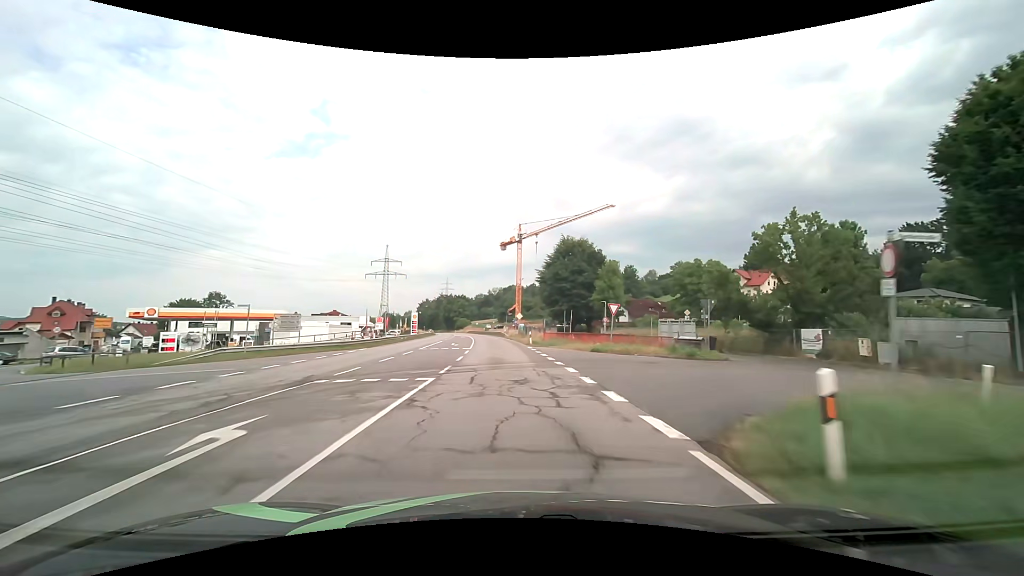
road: primary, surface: asphalt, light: Day
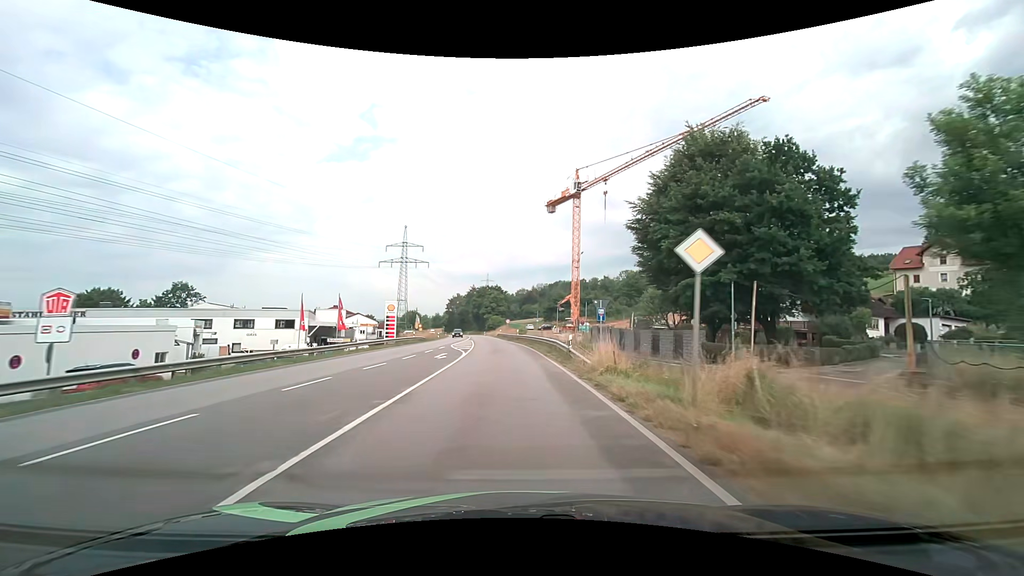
(-2.1, +51.1) m; -5°
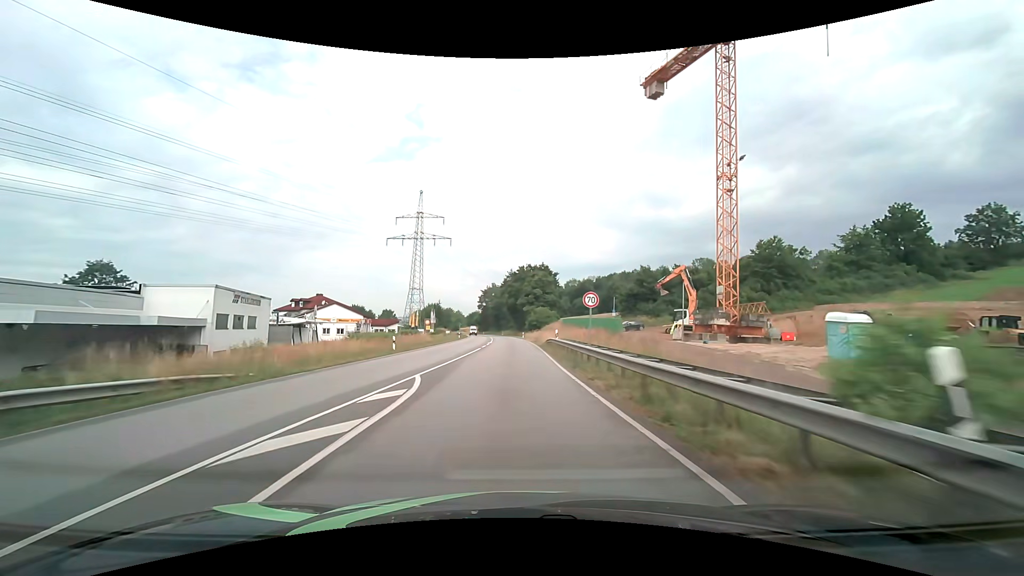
(-2.4, +50.9) m; -5°
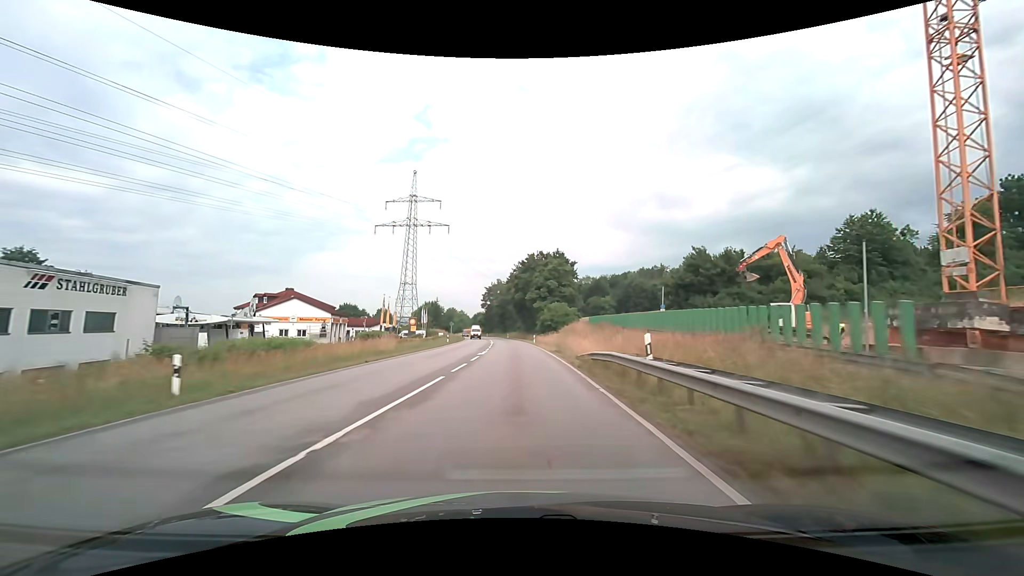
(-0.3, +20.4) m; -1°
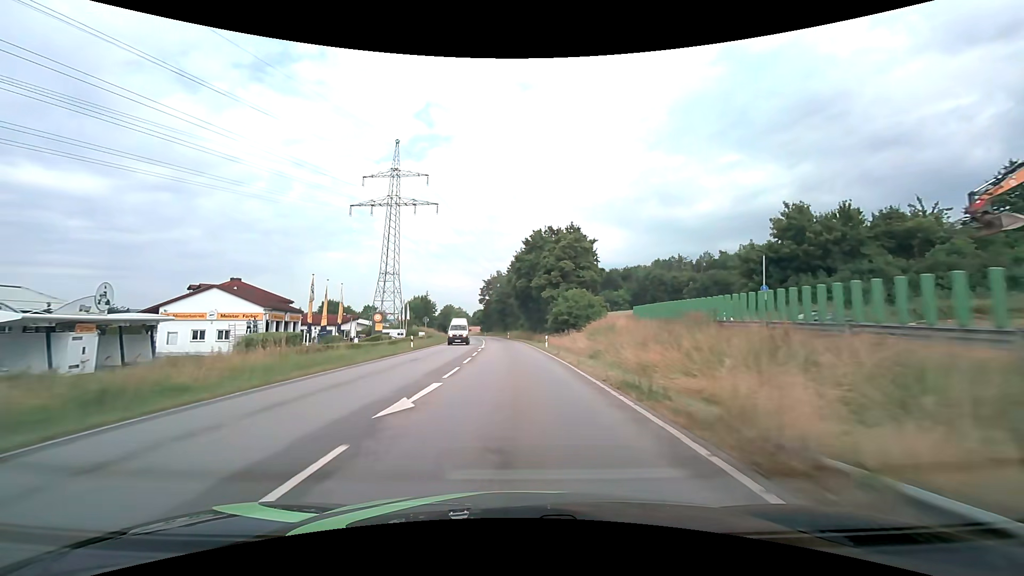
(0.0, +20.5) m; 0°
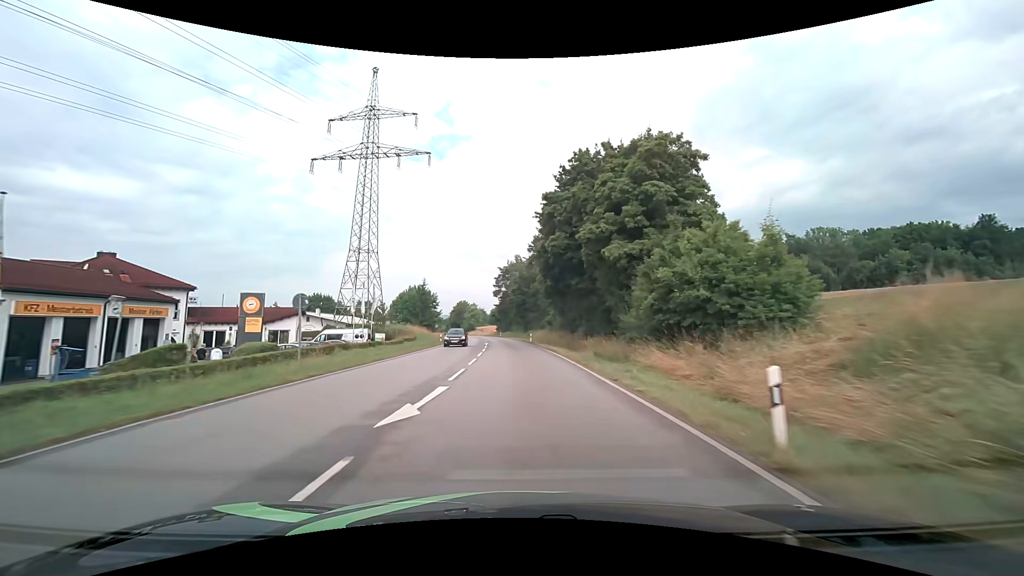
(-0.5, +31.1) m; -2°
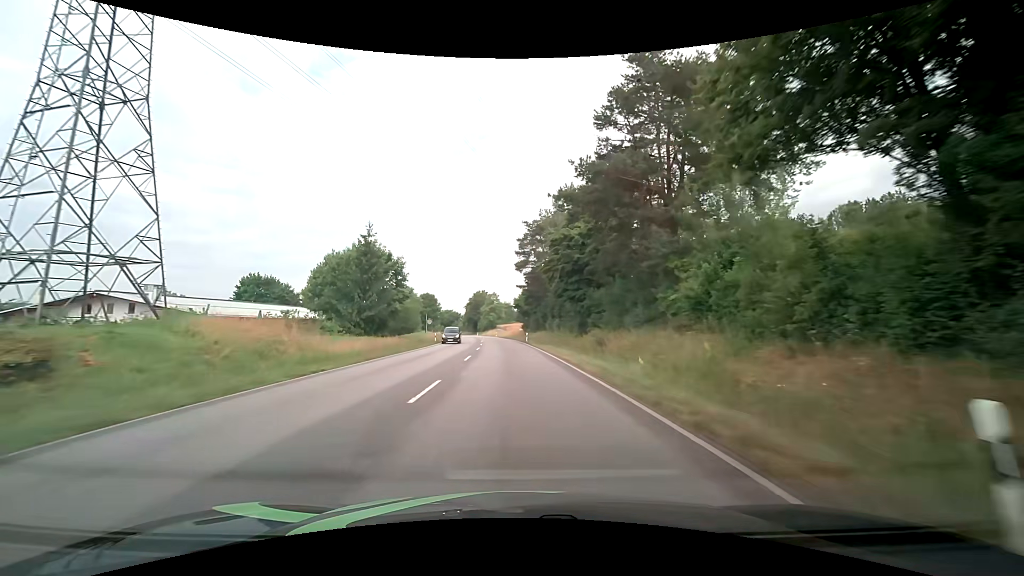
(-1.2, +53.1) m; -3°
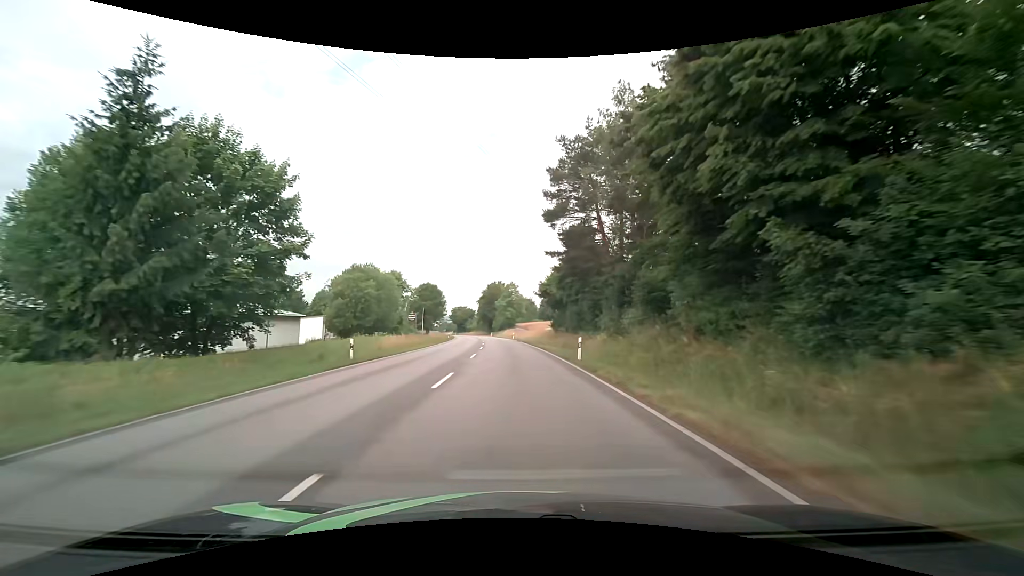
(-0.8, +32.6) m; -3°
(0, +10) (0, +20) (-1, +30) (-1, +40) (-1, +50) (-2, +60) (-3, +70) (-4, +80) (-5, +90) (-6, +100) m
